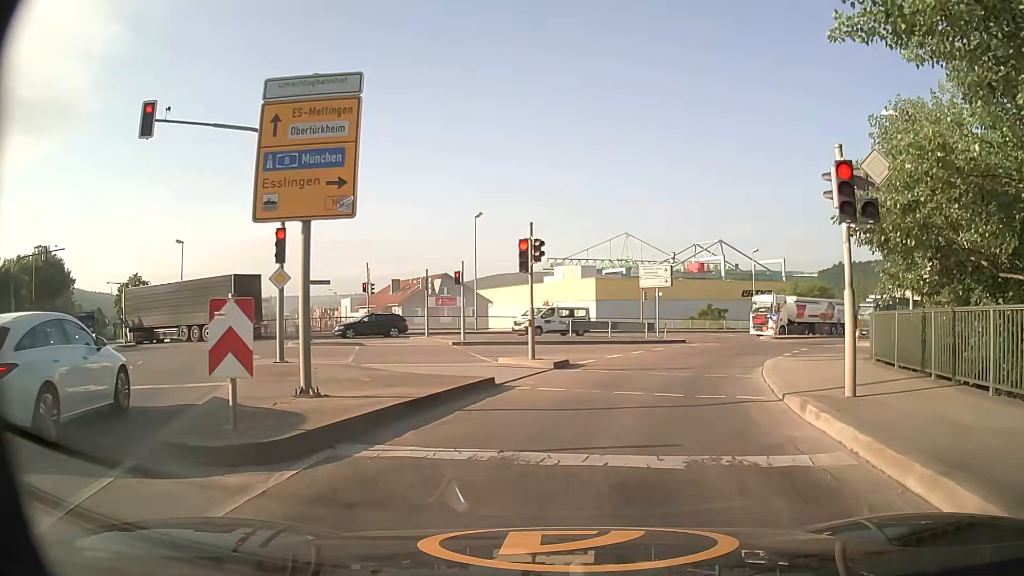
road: secondary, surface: asphalt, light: Day
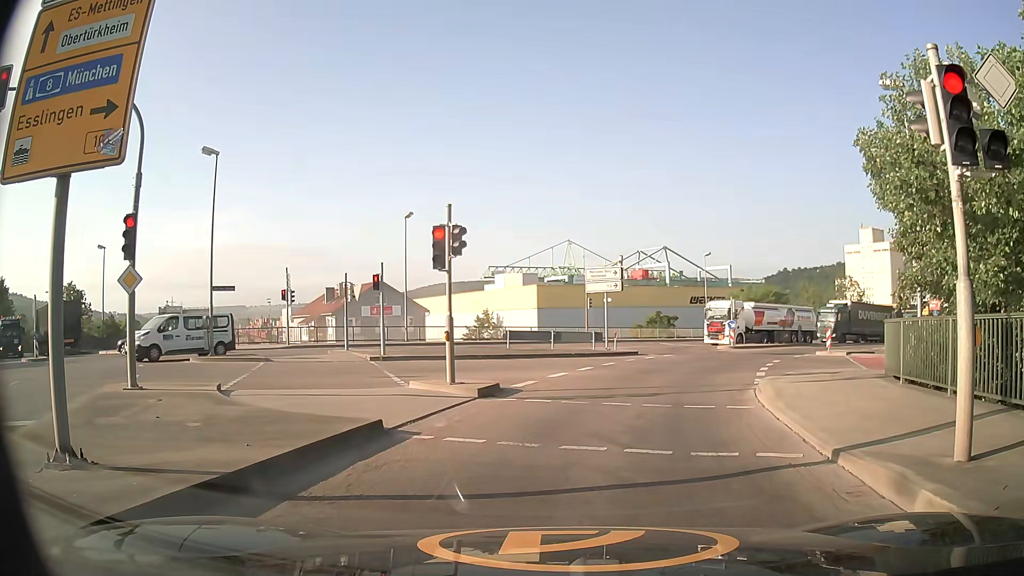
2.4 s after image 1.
(+0.2, +3.9) m; +5°
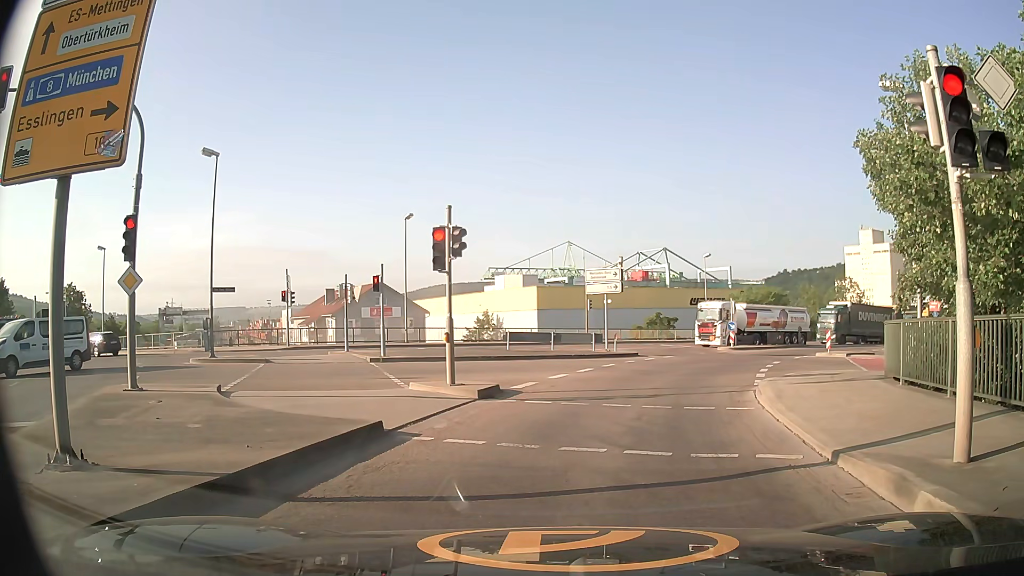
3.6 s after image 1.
(0.0, +0.1) m; 0°
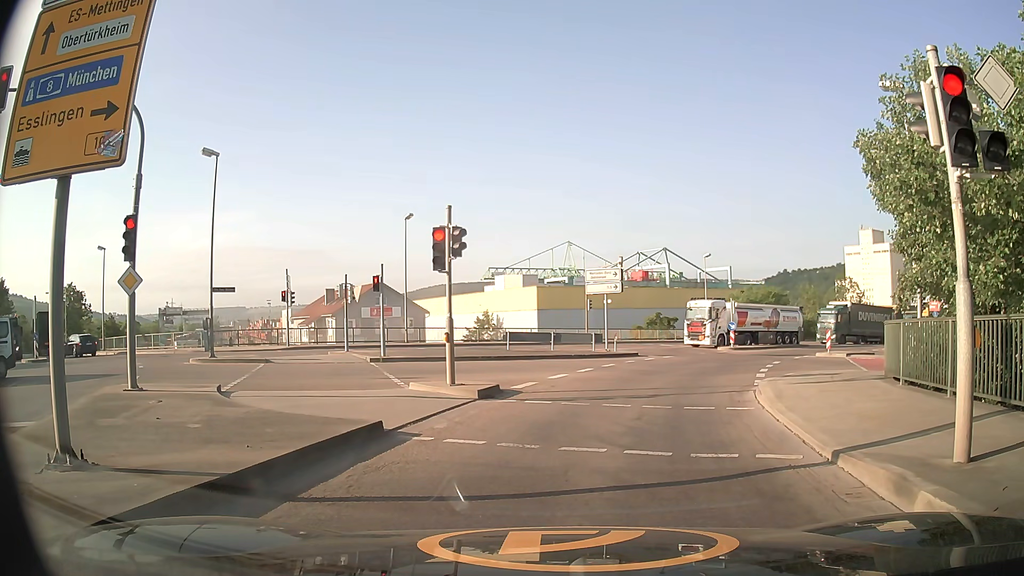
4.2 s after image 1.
(0.0, 0.0) m; 0°
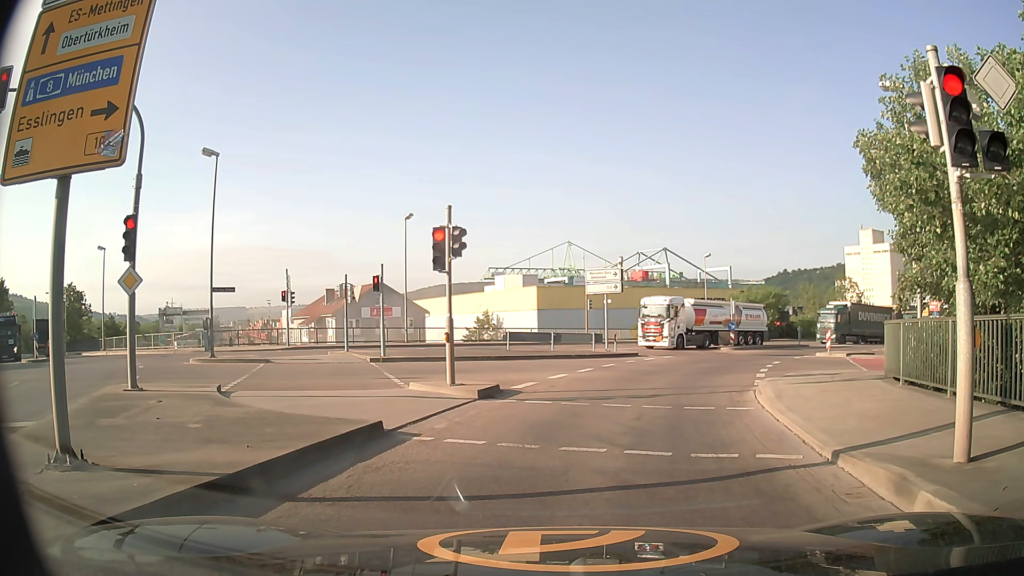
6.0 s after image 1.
(0.0, 0.0) m; 0°
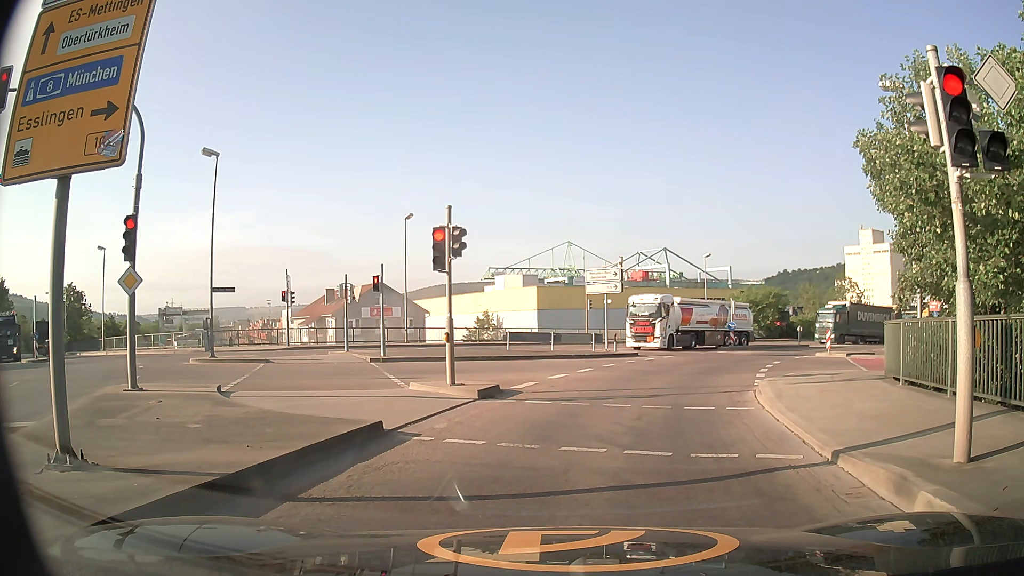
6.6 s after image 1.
(0.0, 0.0) m; 0°
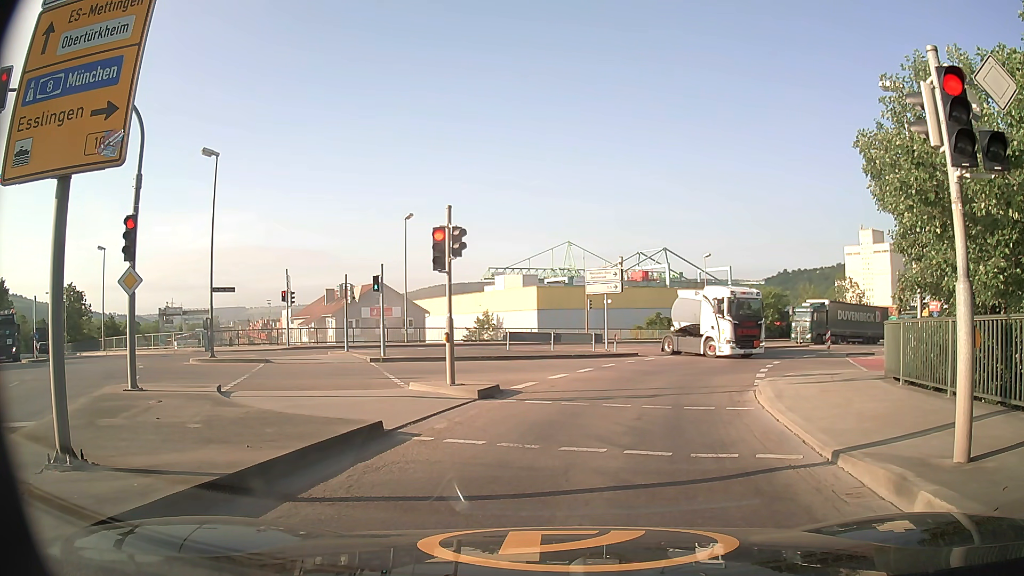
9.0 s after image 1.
(0.0, 0.0) m; 0°
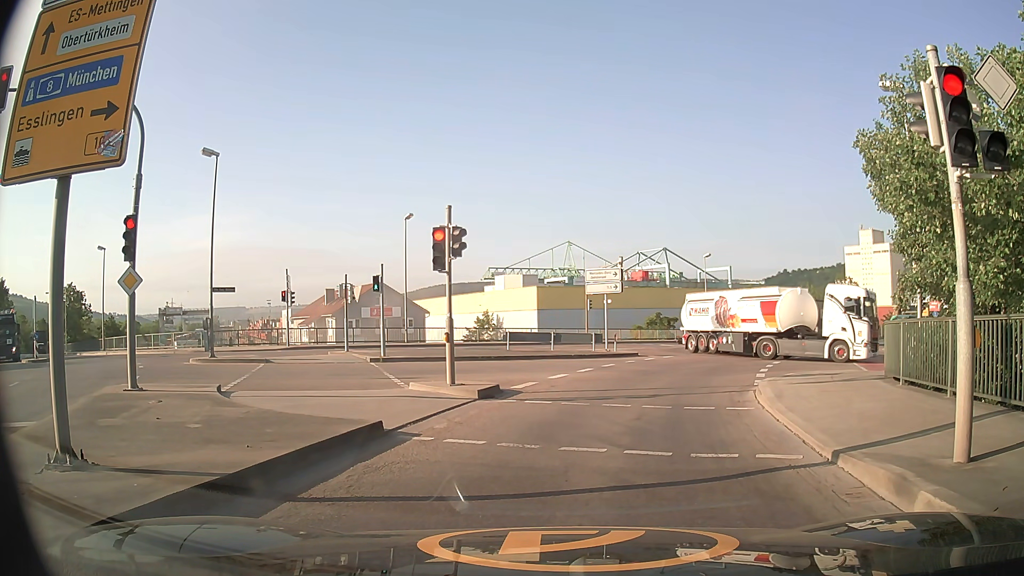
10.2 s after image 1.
(0.0, 0.0) m; 0°
(+1, +10) (+3, +20) (+6, +29) (+11, +38) (+17, +46) (+24, +53) (+31, +60) (+39, +67) (+47, +73) (+55, +78) m
